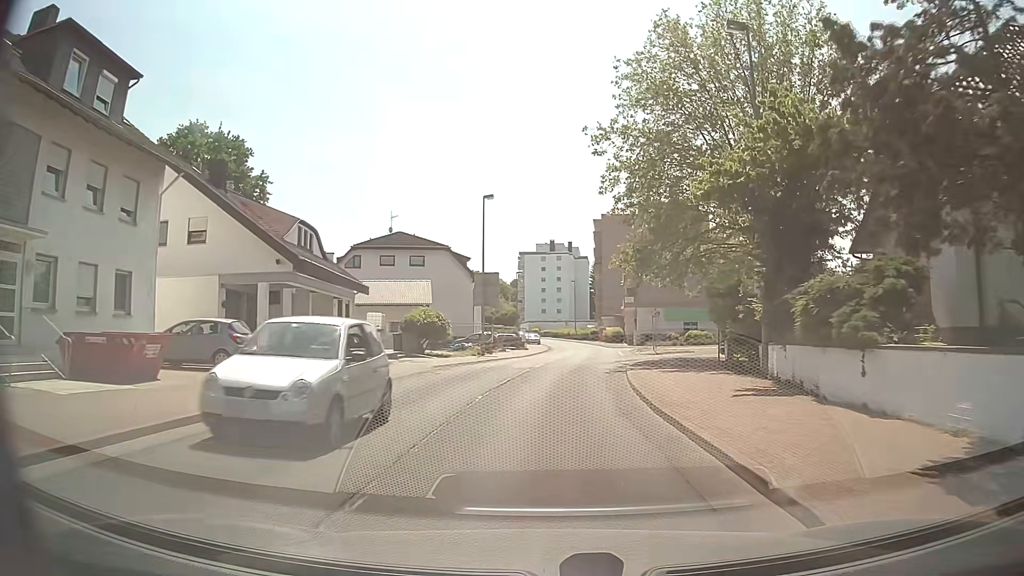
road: secondary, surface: asphalt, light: Day
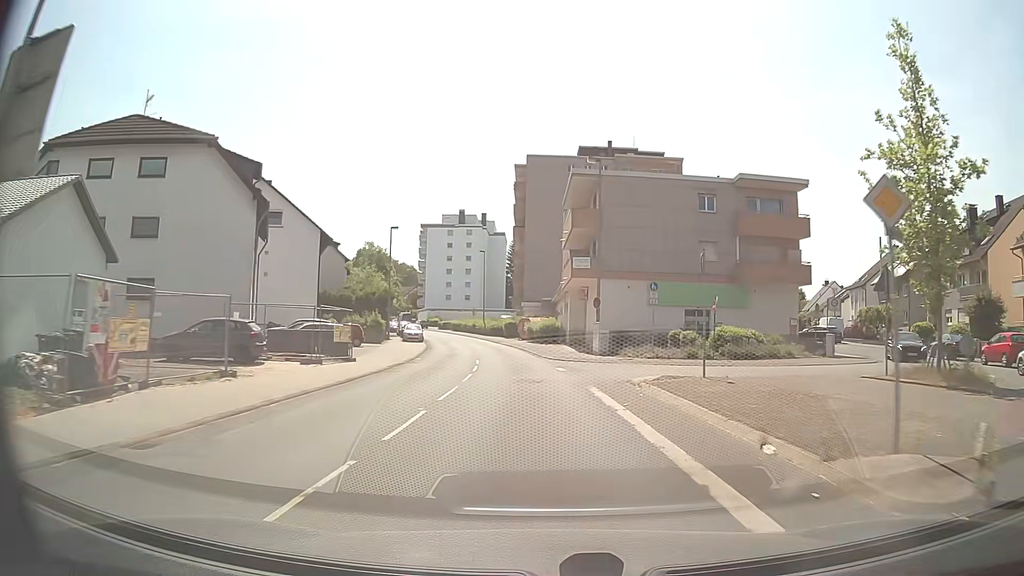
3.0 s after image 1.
(+2.5, +36.5) m; +7°
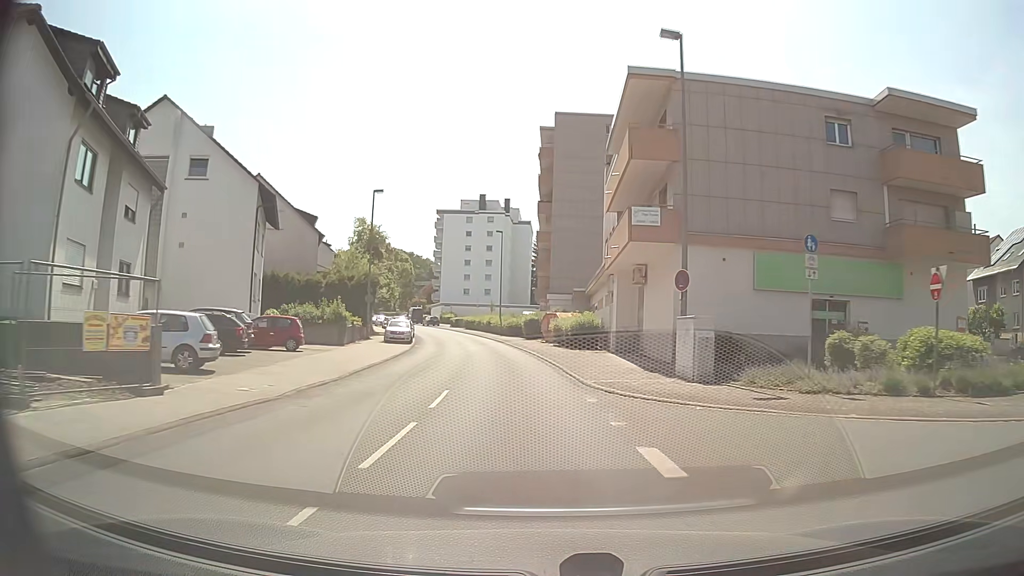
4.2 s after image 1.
(-0.3, +15.8) m; -2°
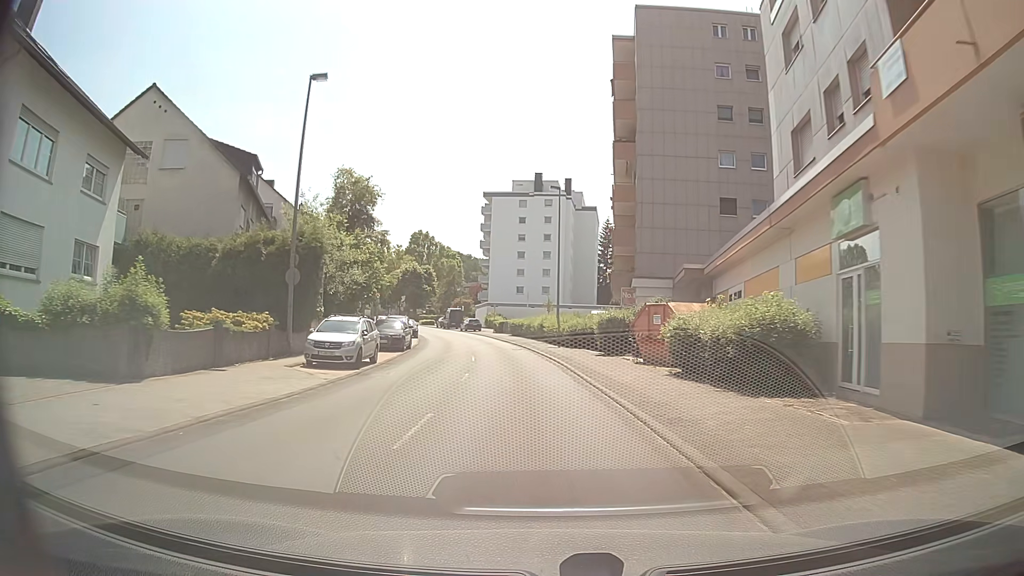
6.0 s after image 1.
(-1.0, +23.4) m; -5°
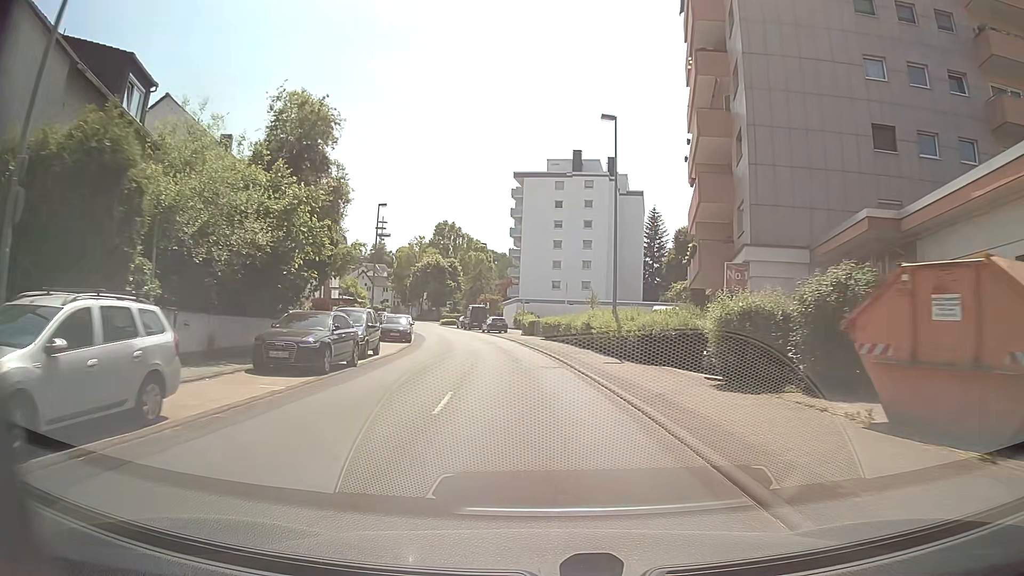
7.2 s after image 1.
(-0.5, +15.5) m; -3°
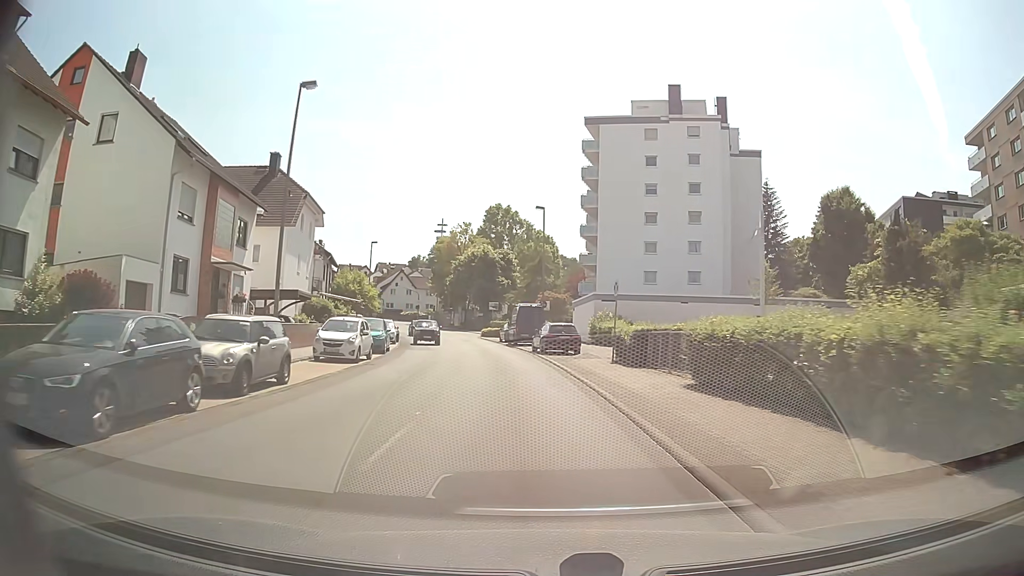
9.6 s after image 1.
(-1.7, +30.8) m; -6°
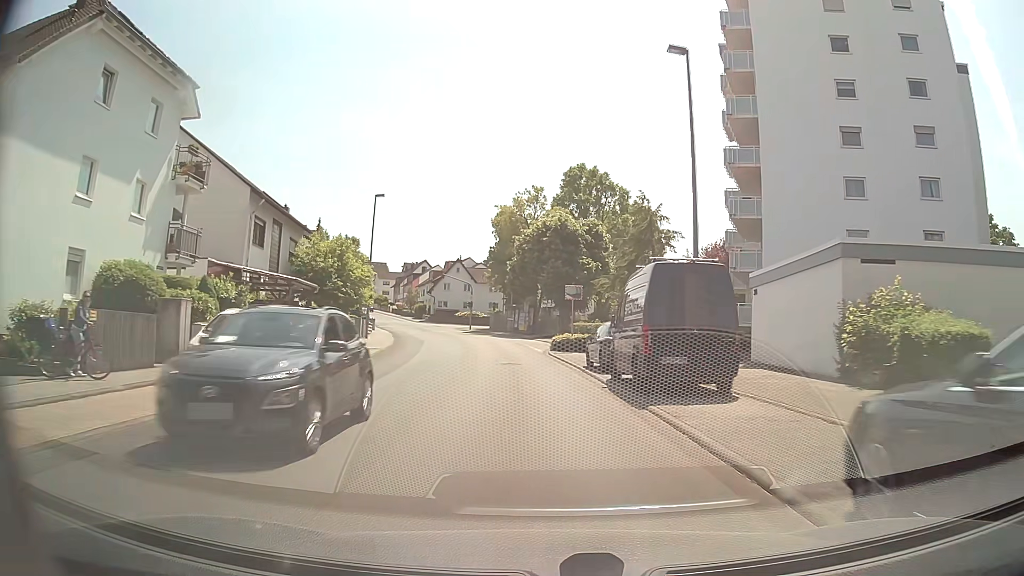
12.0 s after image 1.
(-1.8, +30.8) m; -7°
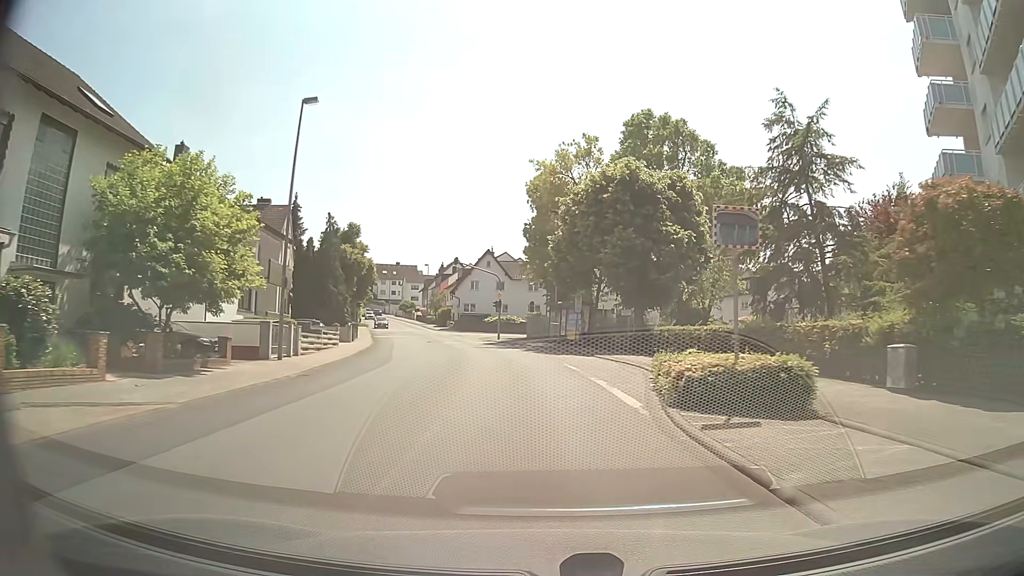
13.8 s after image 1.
(-0.8, +23.2) m; -4°
(0, +10) (-1, +20) (-2, +30) (-3, +40) (-5, +50) (-8, +59) (-10, +69) (-13, +79) (-16, +88) (-19, +98) m
